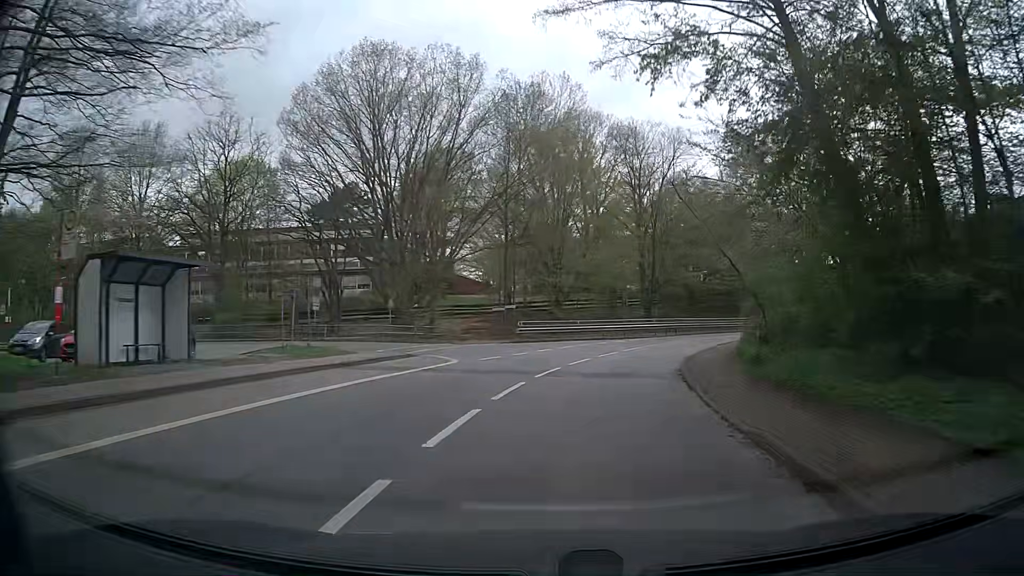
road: secondary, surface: asphalt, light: Day
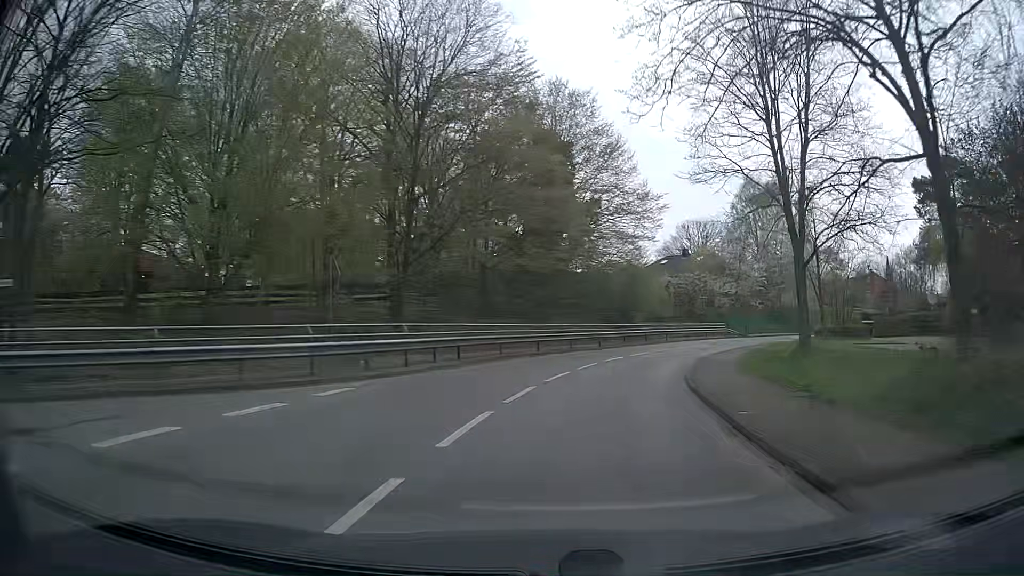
(+4.9, +30.2) m; +19°
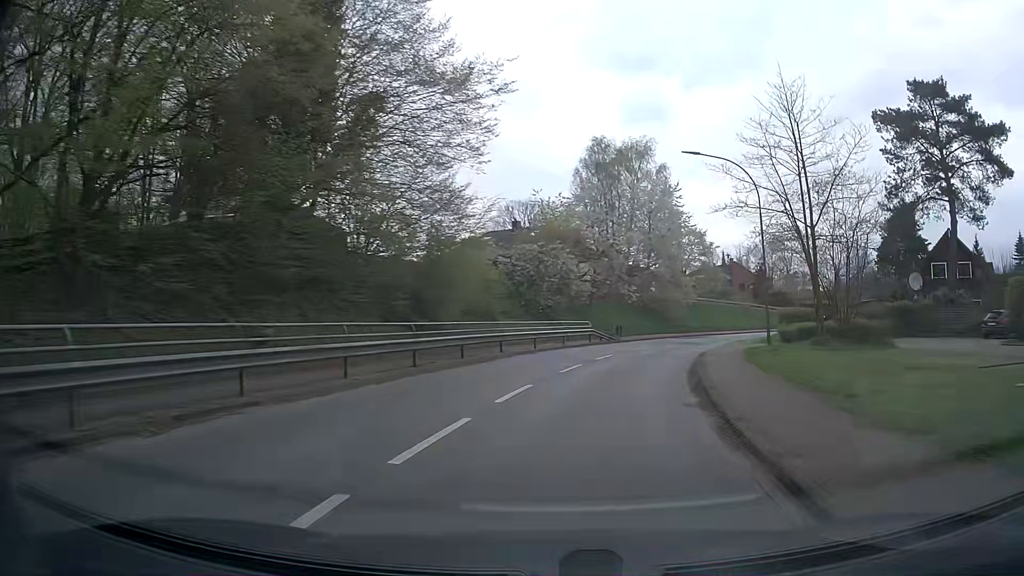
(+3.2, +22.4) m; +16°
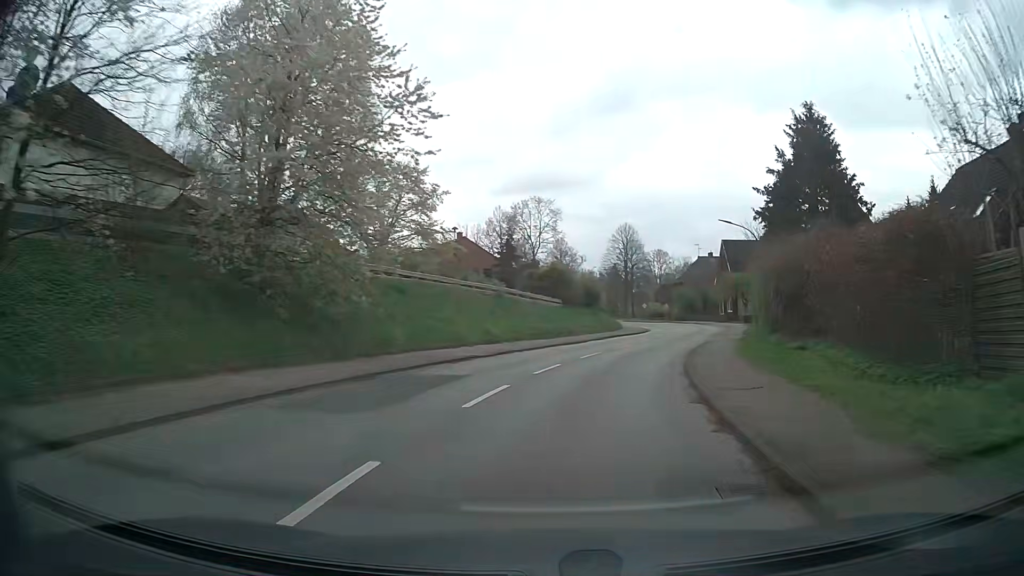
(+8.7, +37.7) m; +24°
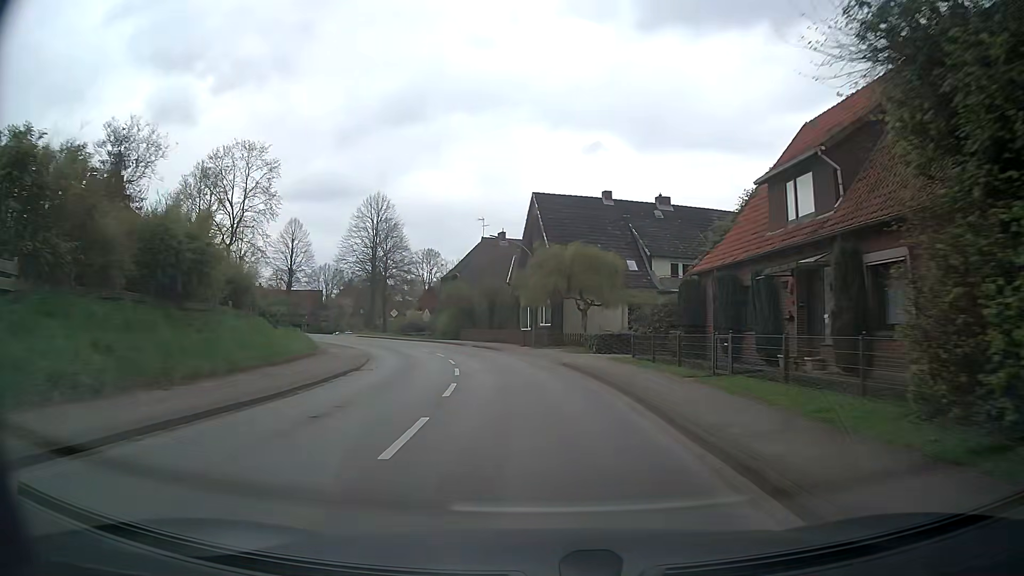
(+8.1, +38.5) m; +20°
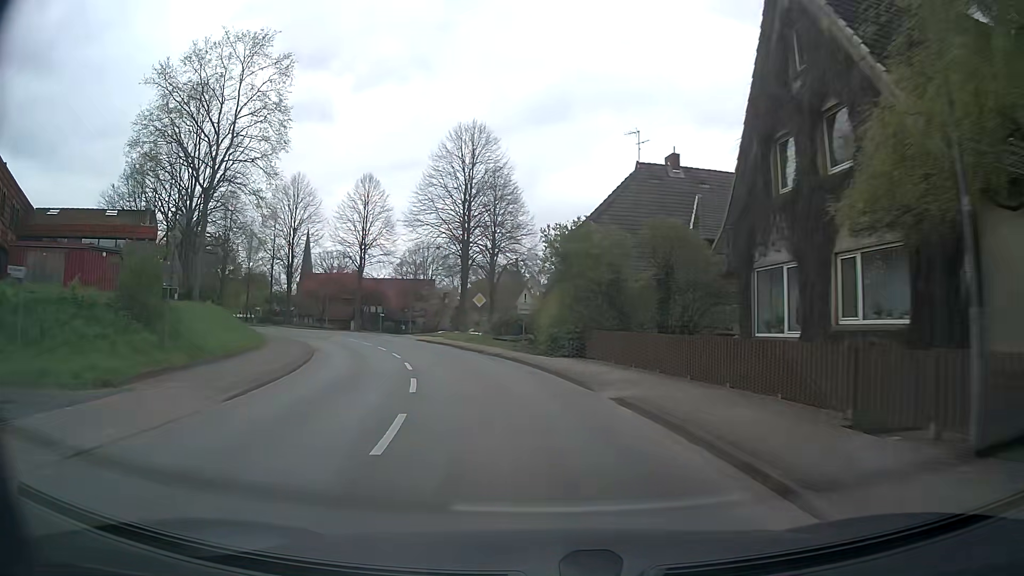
(-2.3, +30.8) m; -12°
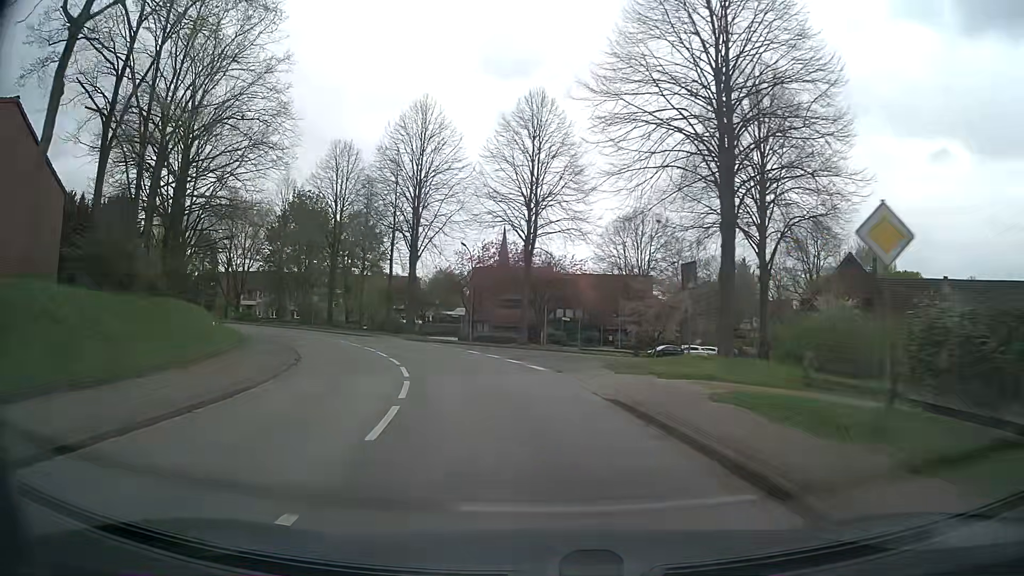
(-4.8, +30.2) m; -18°
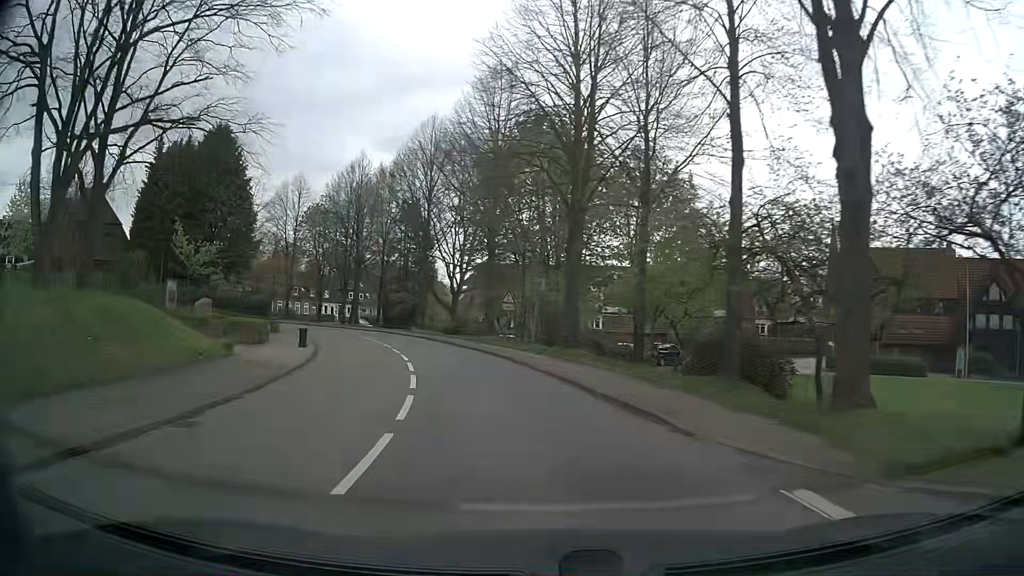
(-8.5, +36.9) m; -26°
(-1, +10) (-2, +20) (-4, +30) (-8, +39) (-12, +48) (-17, +57) (-24, +64) (-31, +71) (-39, +77) (-47, +83) m
